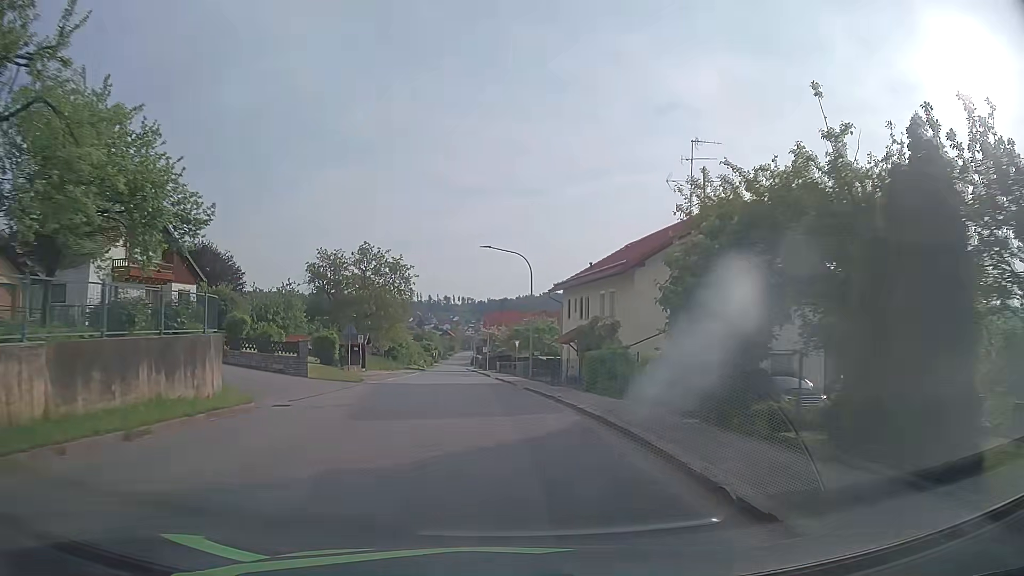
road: tertiary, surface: asphalt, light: Day
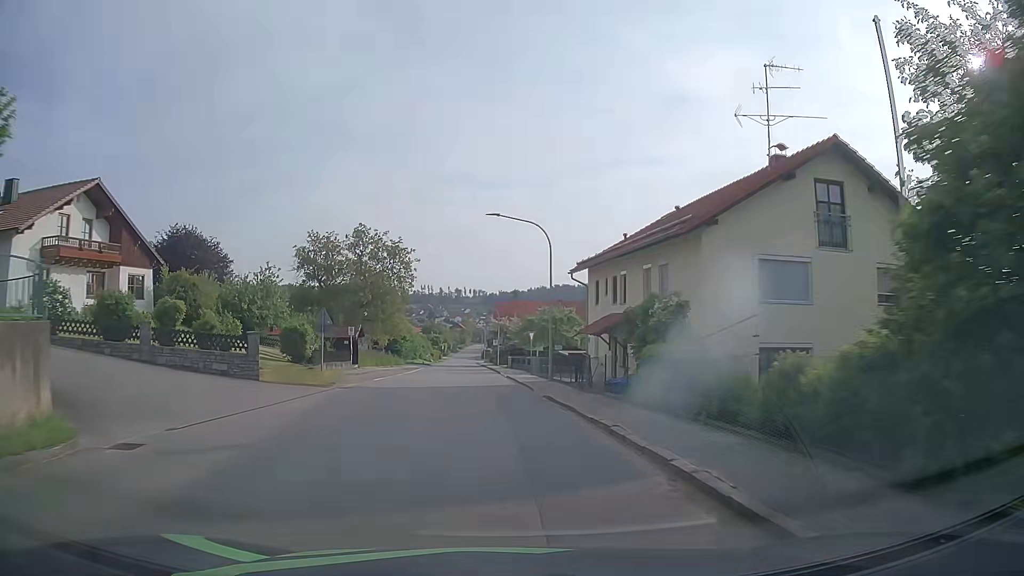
(-0.1, +7.6) m; -1°
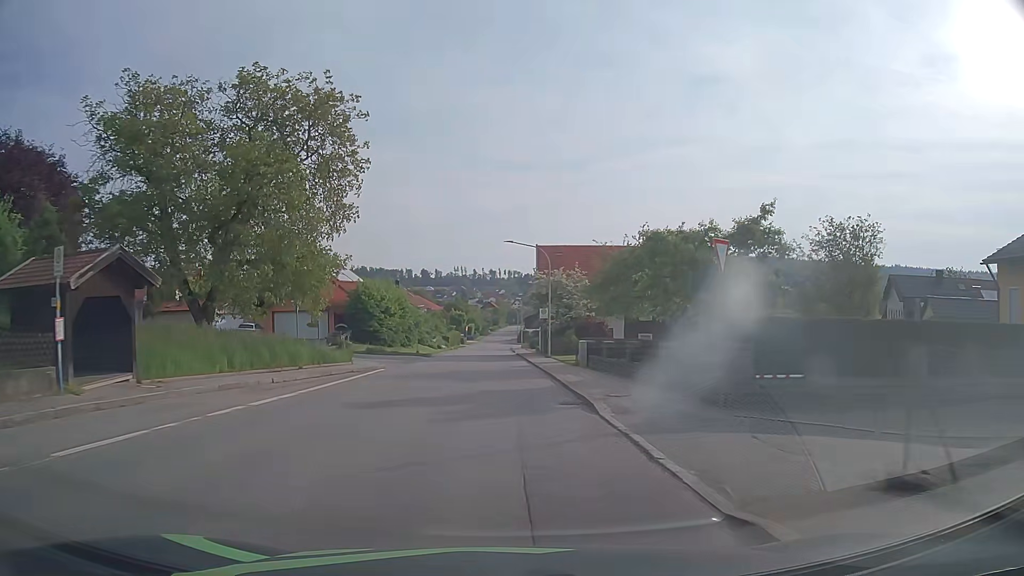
(-1.4, +37.4) m; -3°
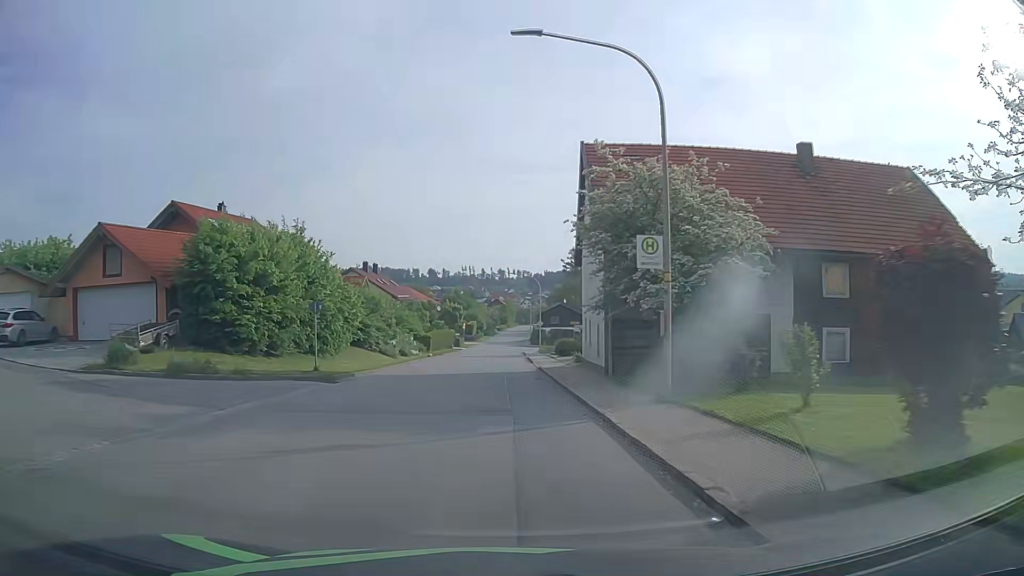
(-0.1, +29.8) m; 0°
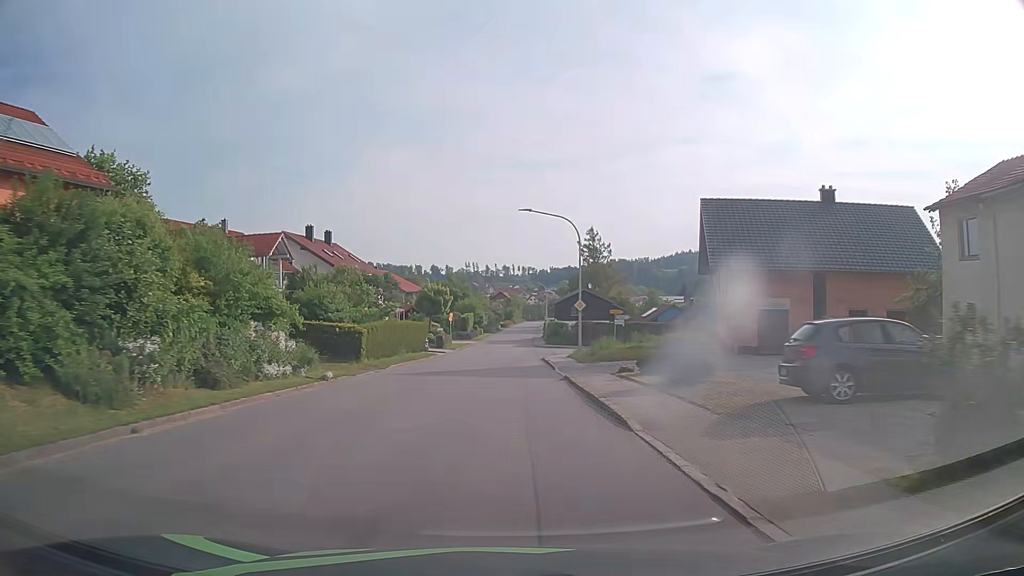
(-0.4, +29.6) m; 0°
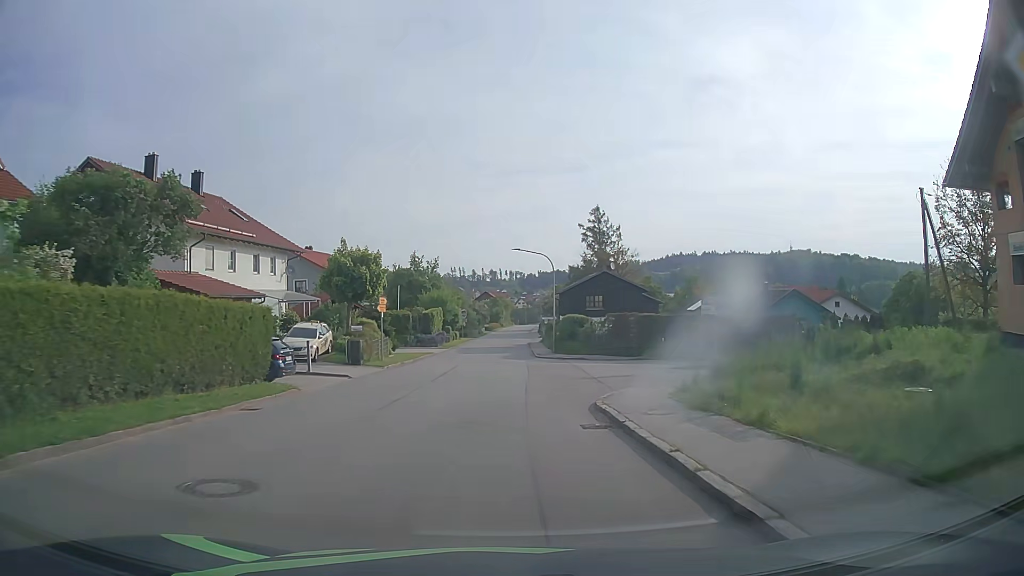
(0.0, +29.5) m; +1°
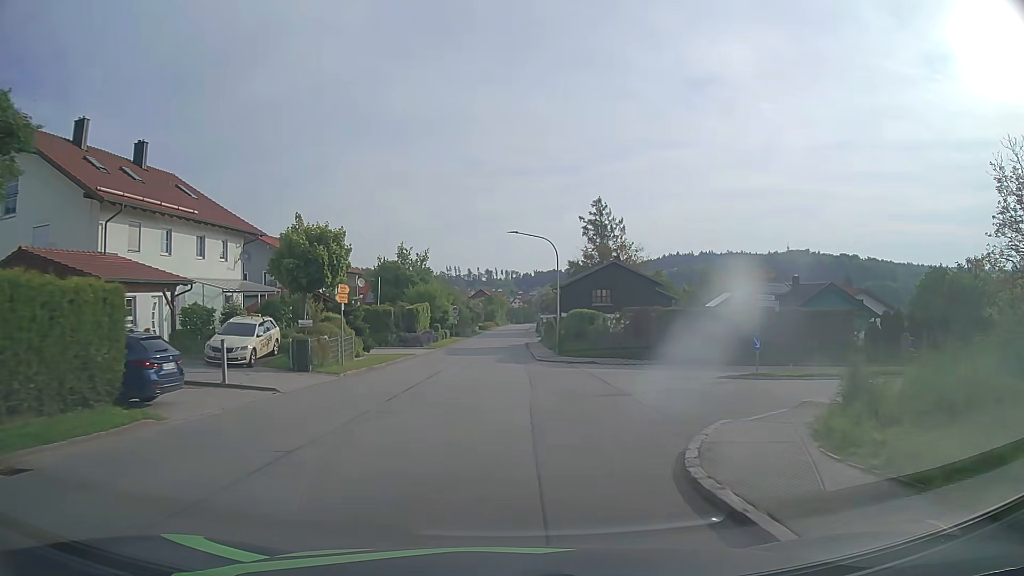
(0.0, +7.3) m; 0°
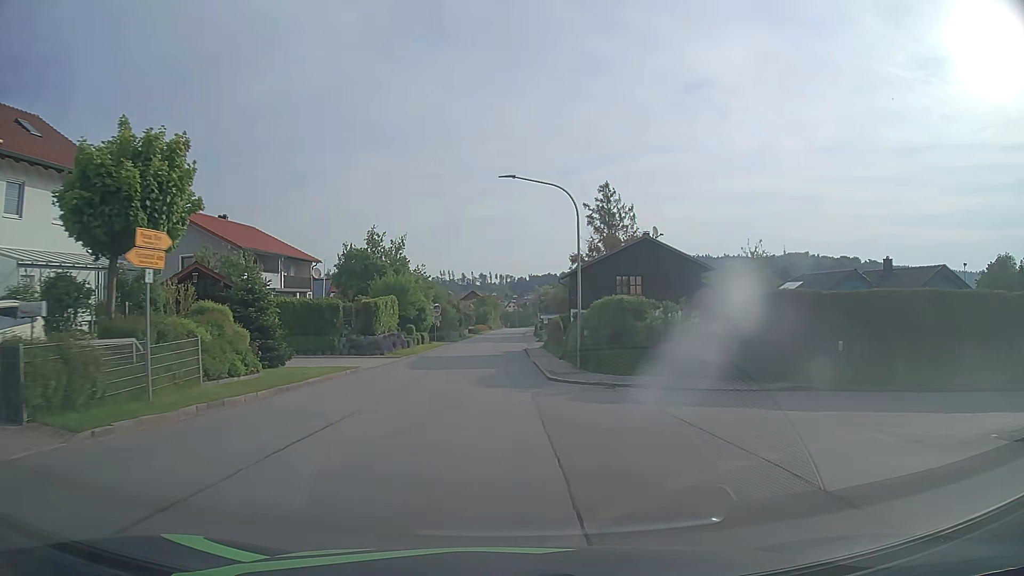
(+0.1, +14.6) m; 0°
(0, +10) (0, +20) (0, +30) (0, +40) (0, +50) (0, +60) (0, +70) (+1, +80) (+1, +90) (+1, +100) m
